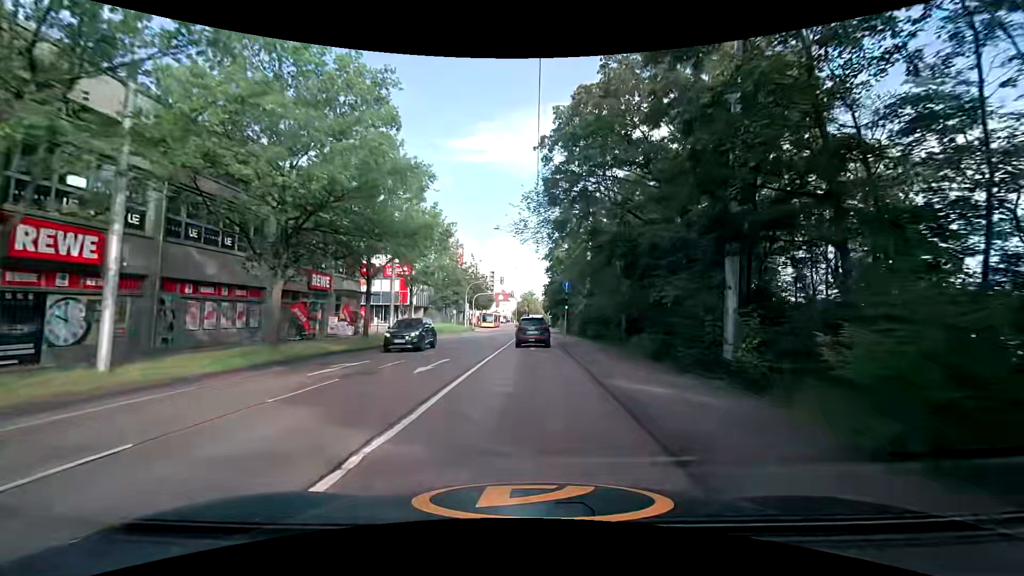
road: secondary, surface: asphalt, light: Day
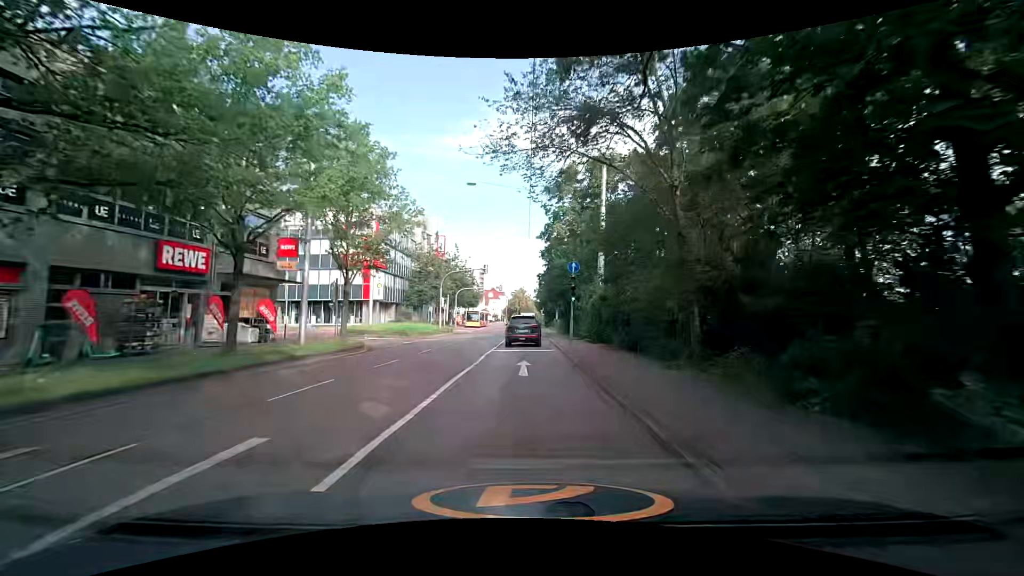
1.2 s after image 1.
(+0.1, +12.0) m; 0°
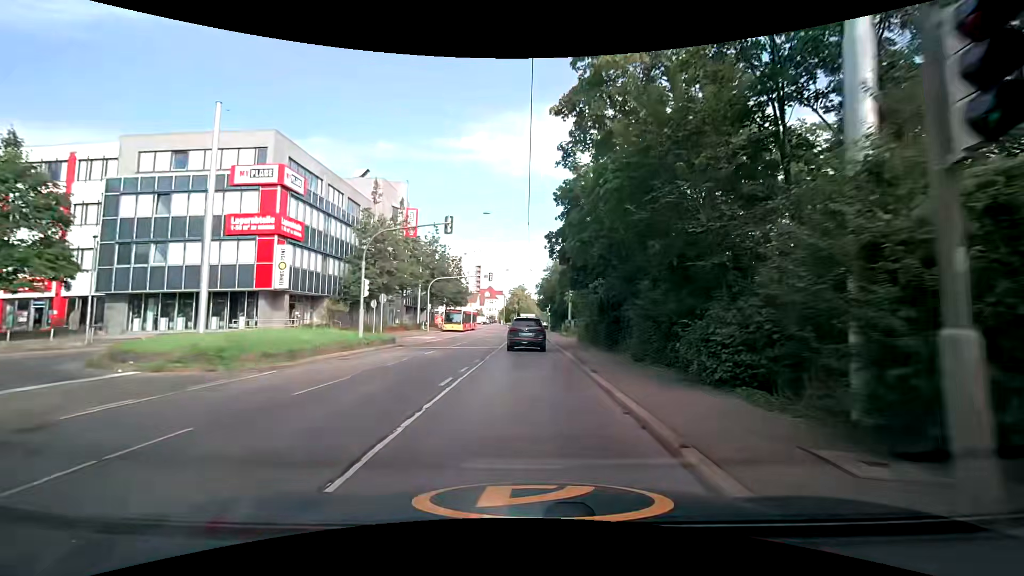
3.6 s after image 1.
(+0.1, +23.1) m; +1°
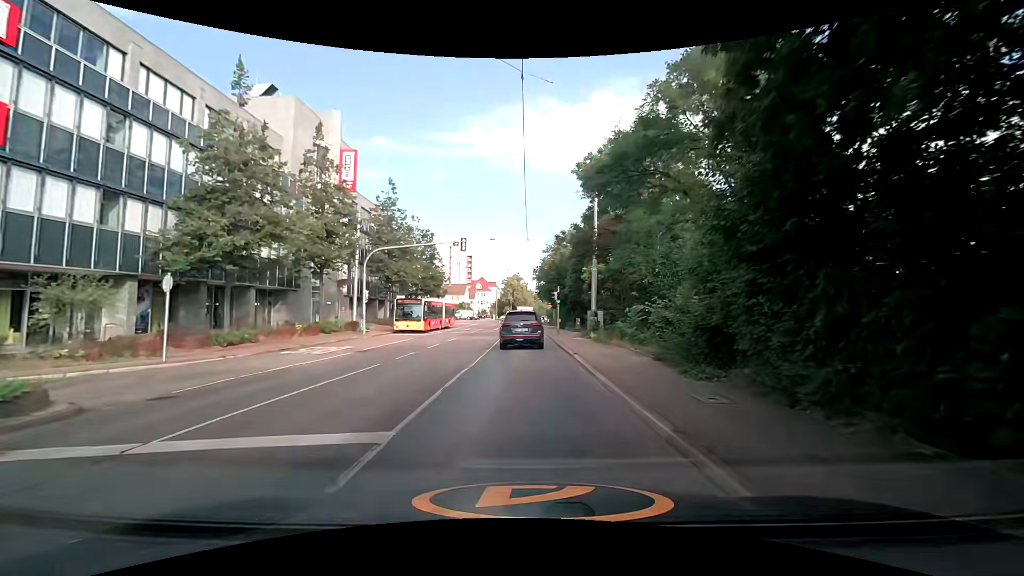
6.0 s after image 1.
(-0.1, +22.1) m; +1°
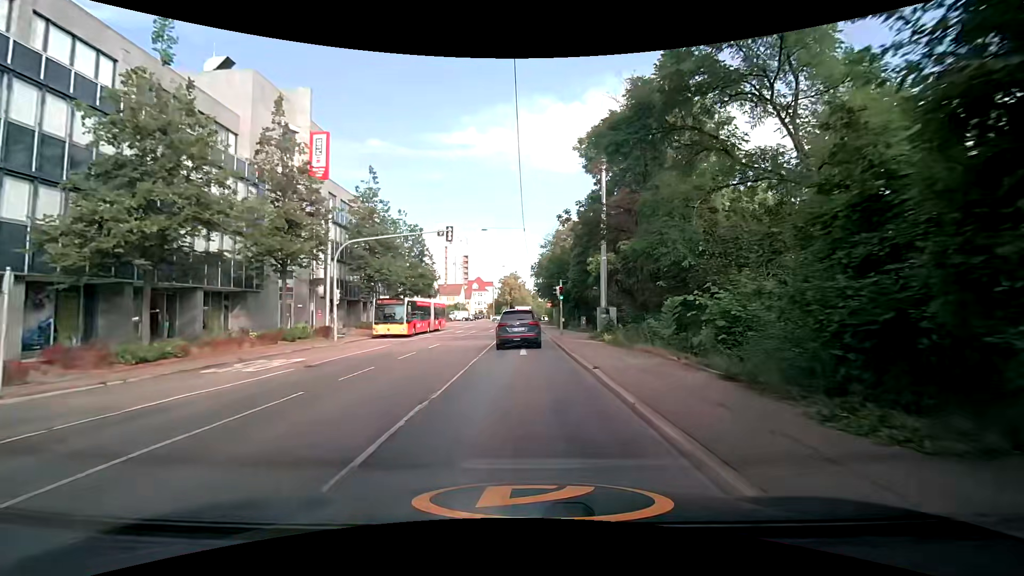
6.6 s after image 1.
(-0.1, +5.2) m; 0°
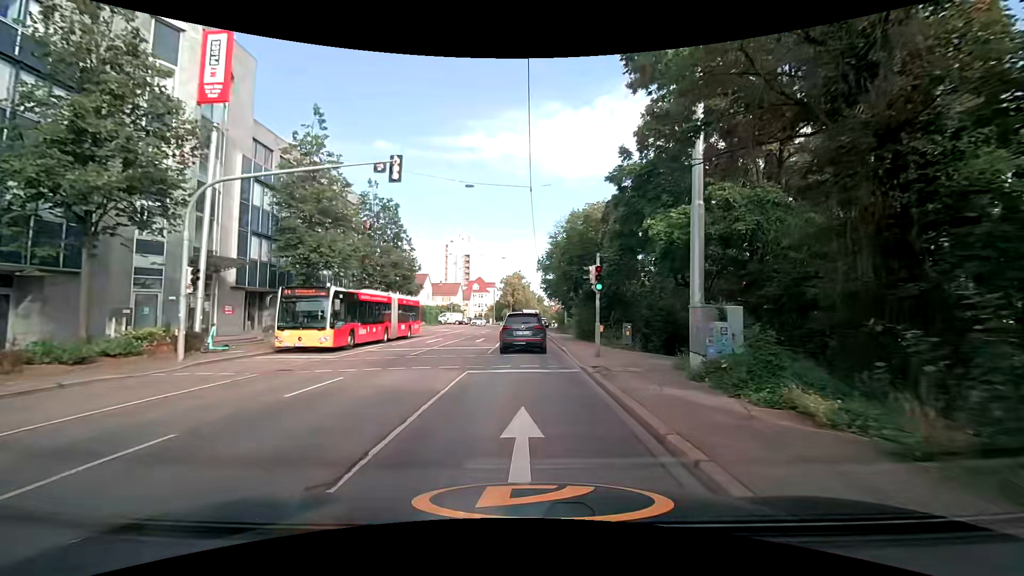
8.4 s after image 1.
(0.0, +14.5) m; 0°
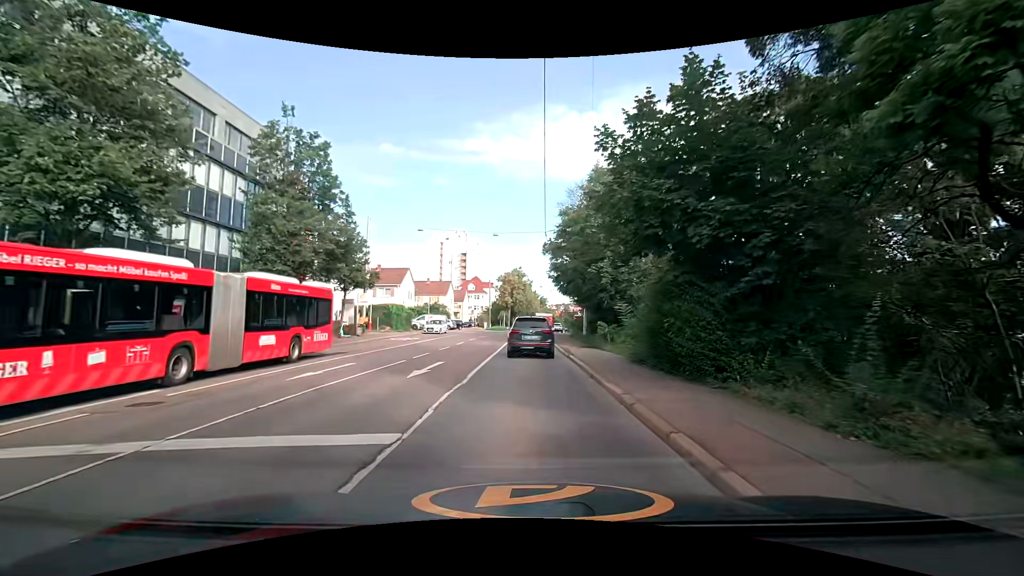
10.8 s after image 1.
(-0.2, +18.0) m; 0°
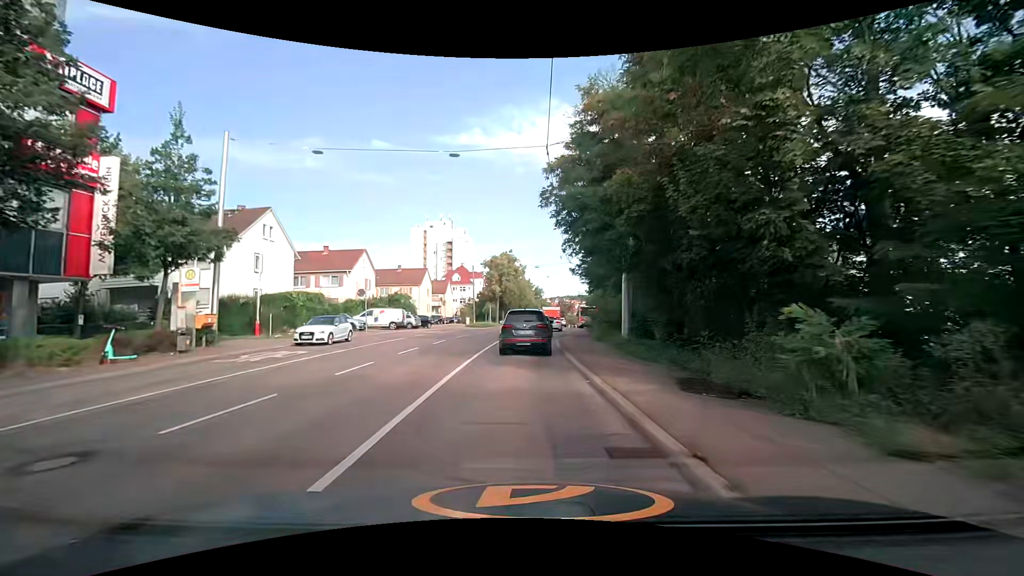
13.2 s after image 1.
(+0.1, +19.0) m; +1°
(0, +10) (0, +20) (0, +30) (+1, +40) (+1, +50) (+2, +60) (+3, +70) (+4, +80) (+4, +90) (+5, +100) m
